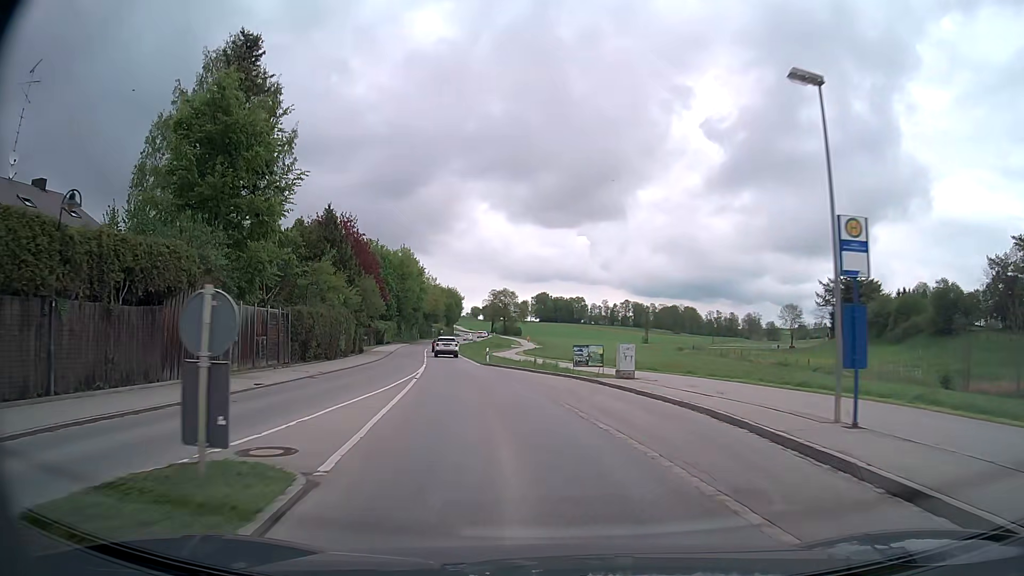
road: secondary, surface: asphalt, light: Day
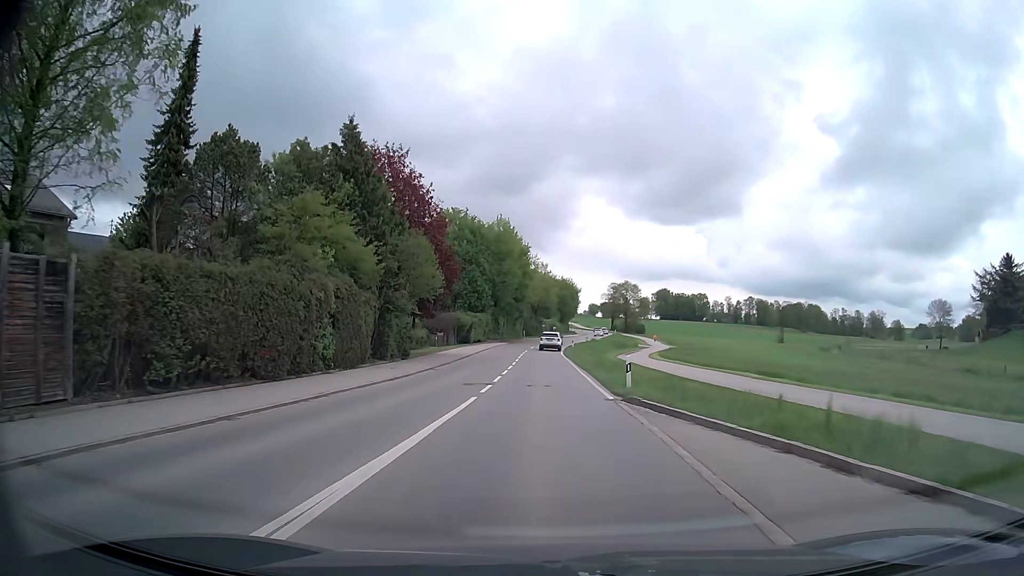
(-2.6, +23.9) m; -10°
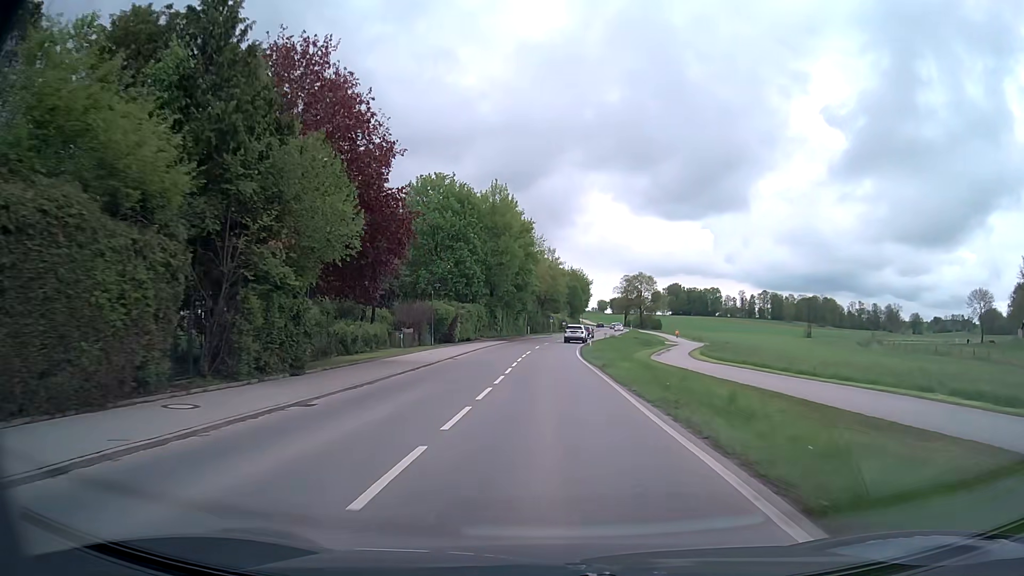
(-0.1, +17.1) m; 0°
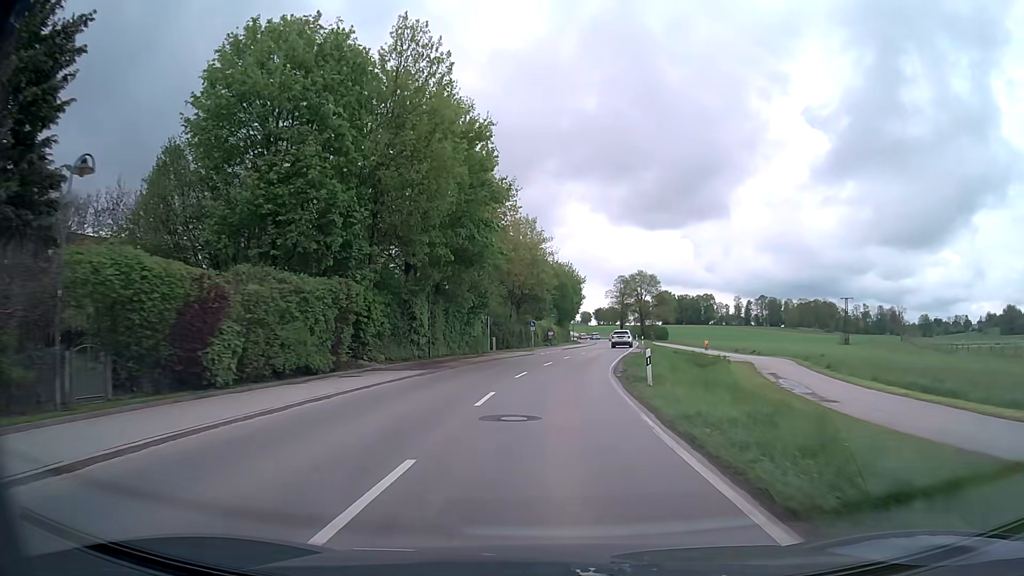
(-0.2, +37.0) m; +1°
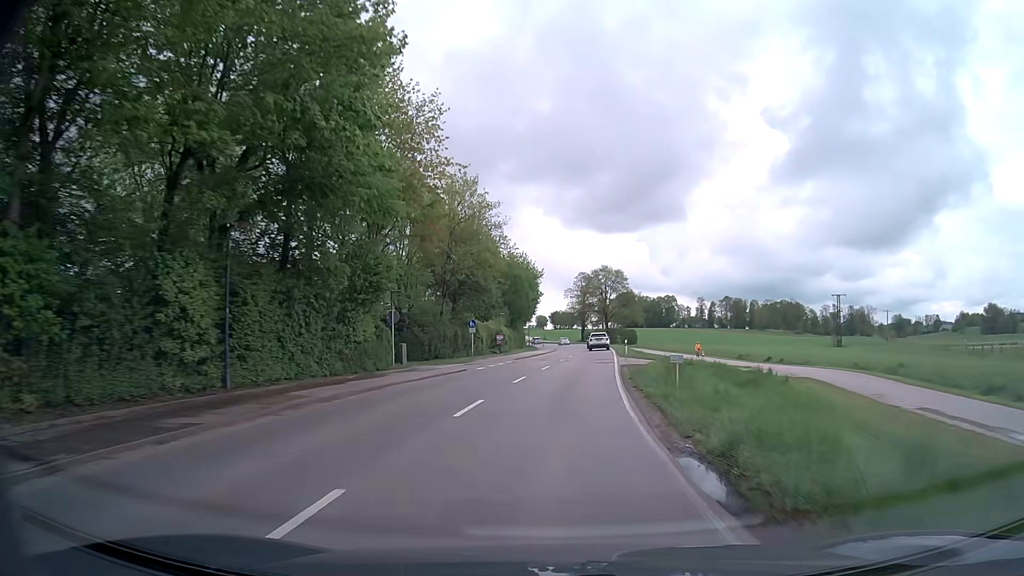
(+0.6, +19.4) m; +4°
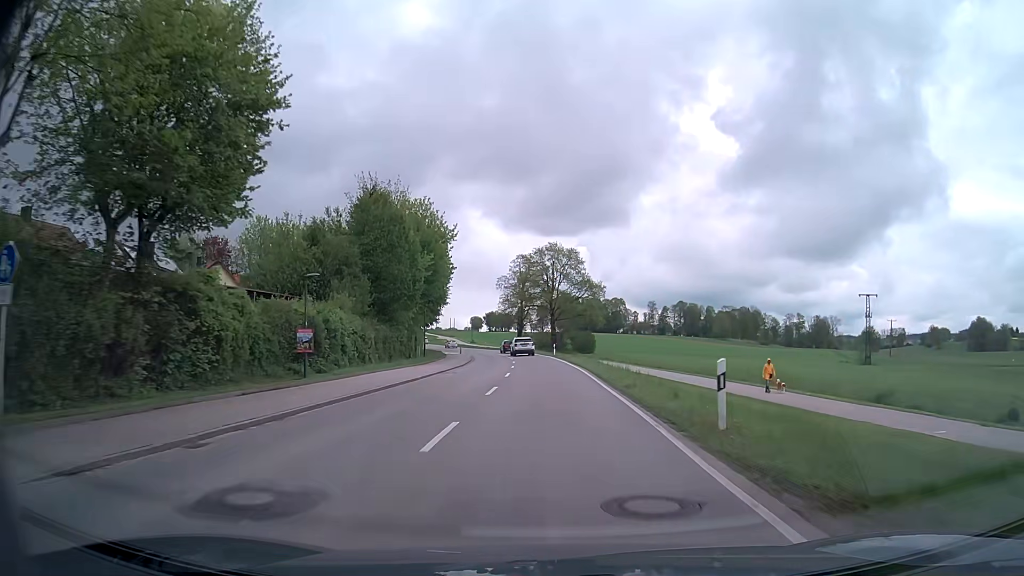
(+2.2, +39.5) m; +5°
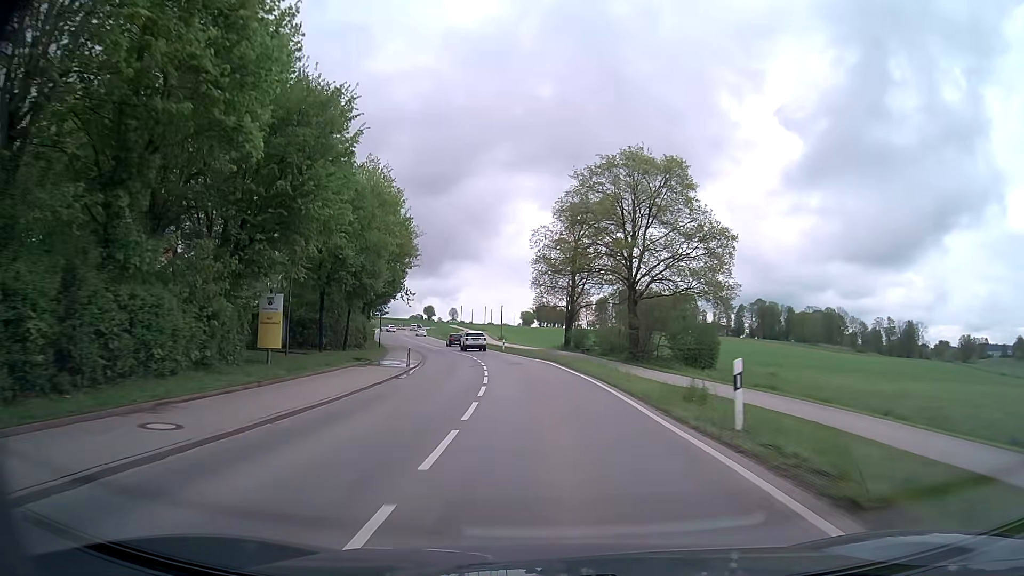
(-0.9, +51.2) m; -4°
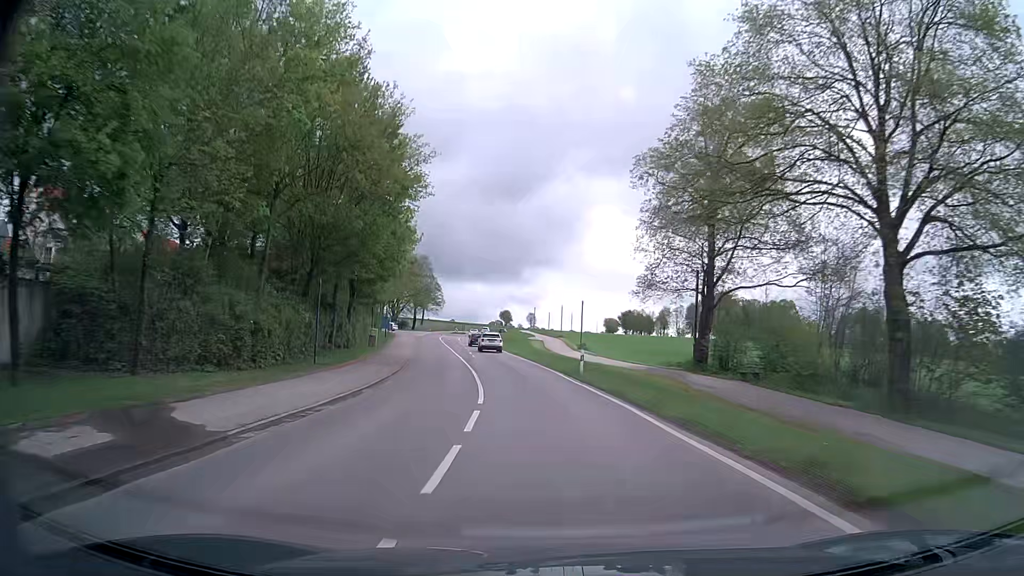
(-1.6, +31.6) m; -7°
(0, +10) (-1, +20) (-2, +30) (-3, +40) (-4, +50) (-5, +60) (-6, +70) (-8, +80) (-9, +89) (-11, +99) m
